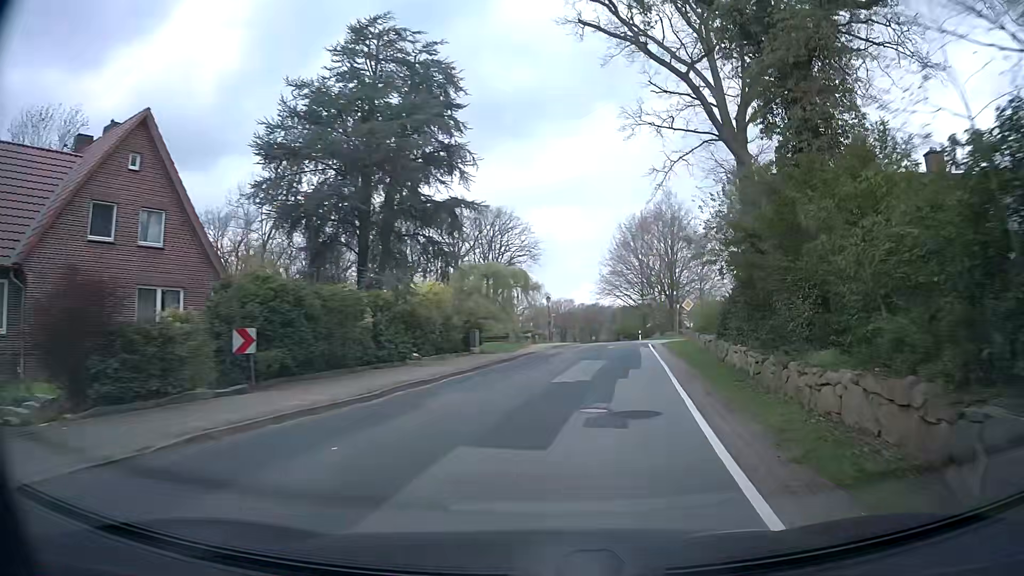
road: secondary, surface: asphalt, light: Day
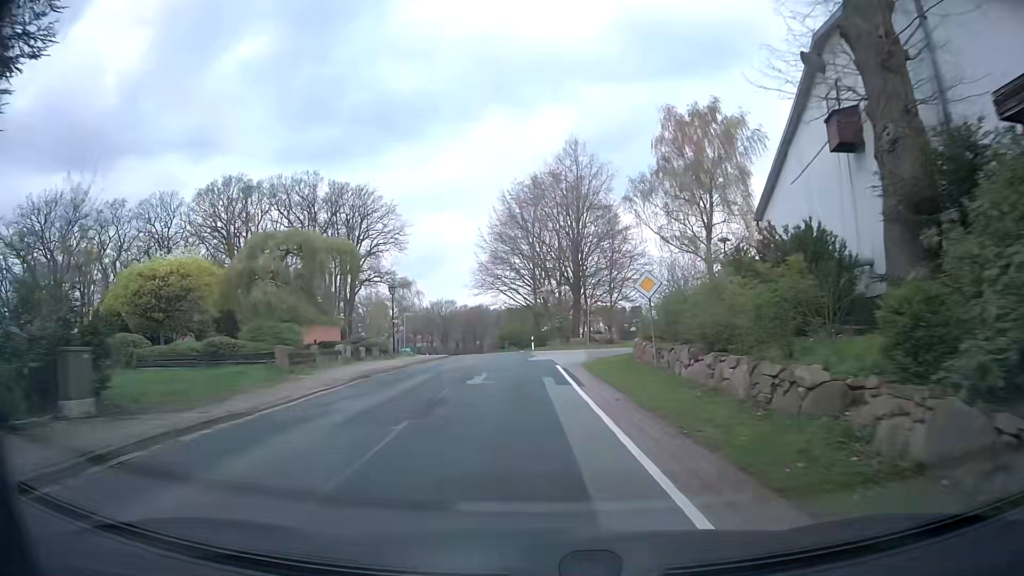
(+2.5, +22.2) m; +9°
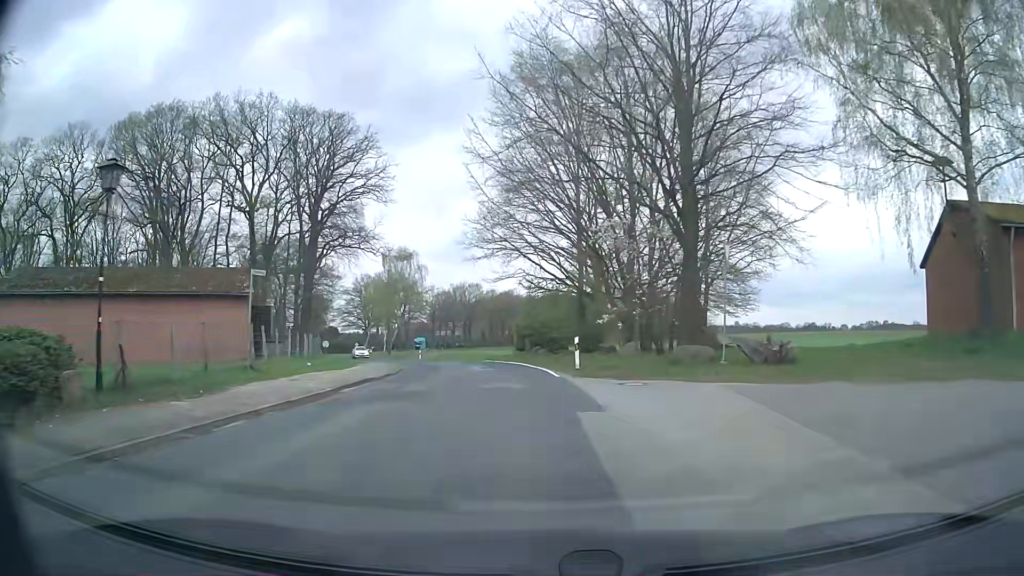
(-0.6, +30.4) m; -3°
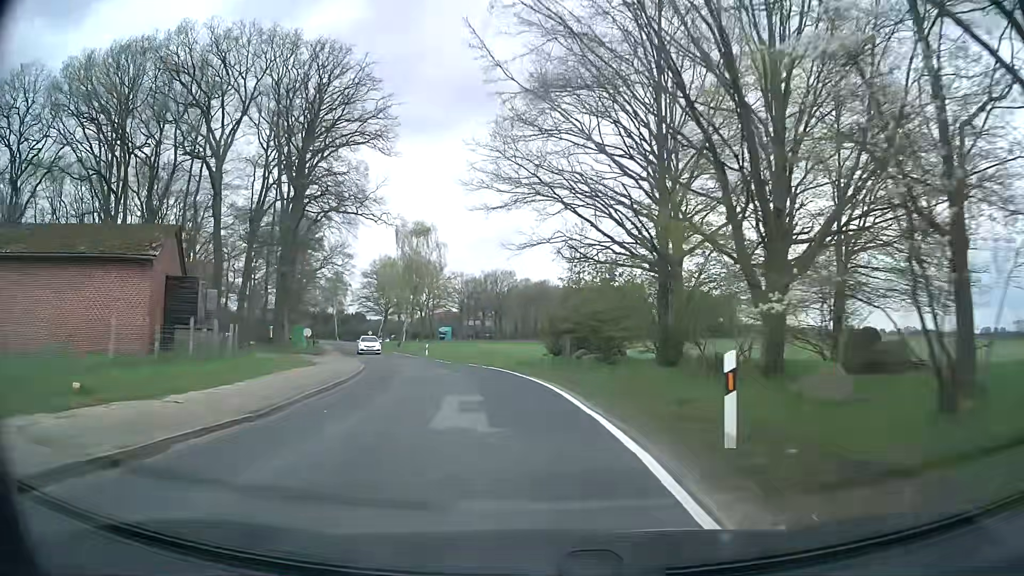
(-0.4, +15.5) m; -3°
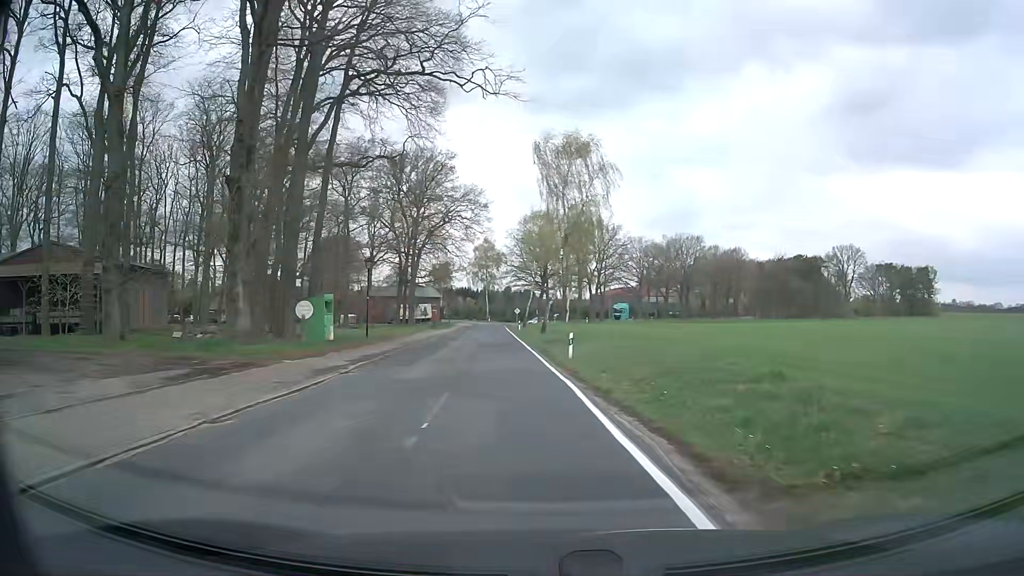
(-3.4, +31.2) m; -13°
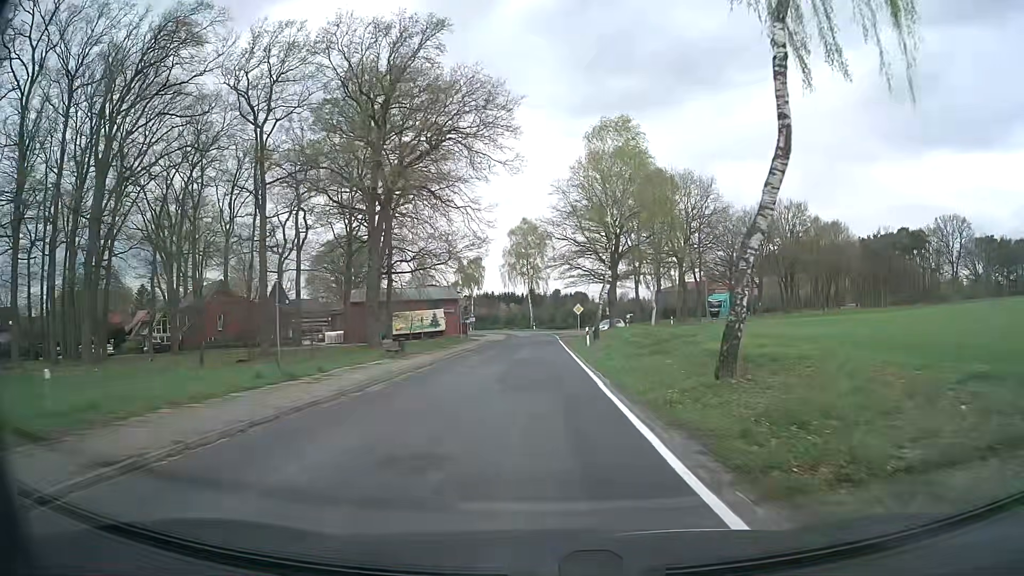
(-3.0, +39.7) m; -6°
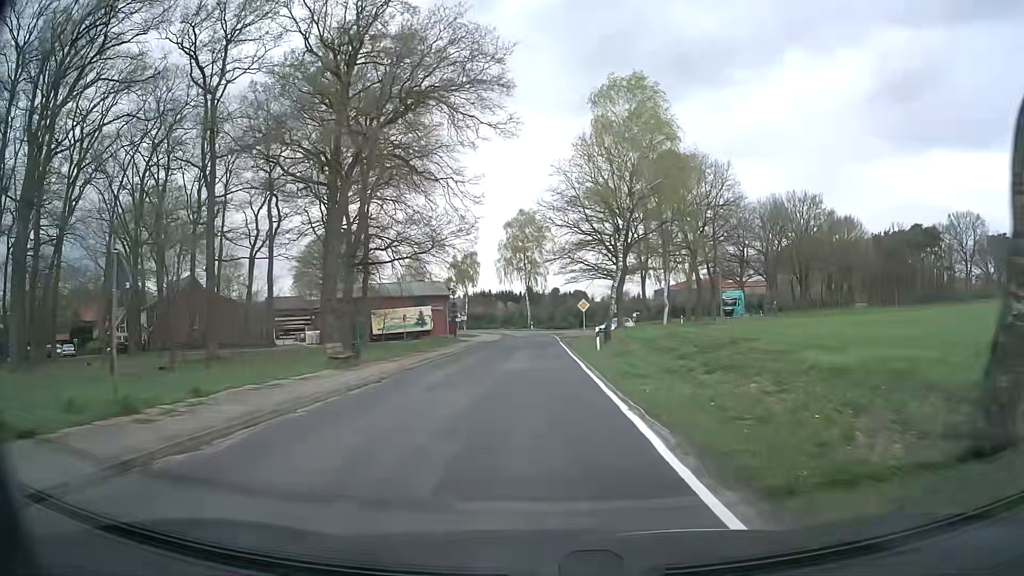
(0.0, +7.9) m; 0°
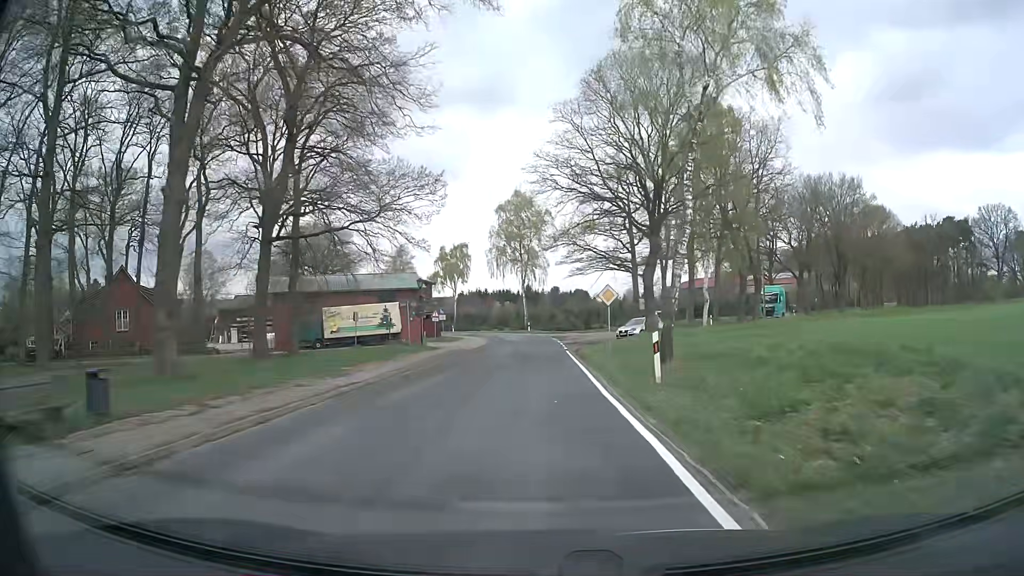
(0.0, +15.7) m; 0°
(0, +10) (0, +20) (0, +30) (0, +40) (0, +50) (-1, +60) (-2, +70) (-4, +80) (-7, +89) (-11, +98) m
